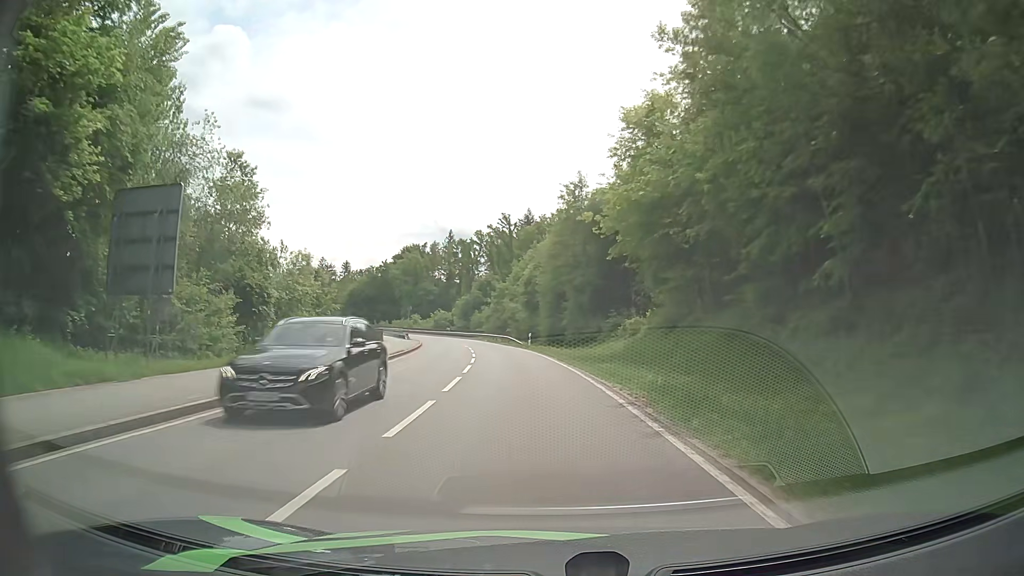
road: secondary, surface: asphalt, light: Day
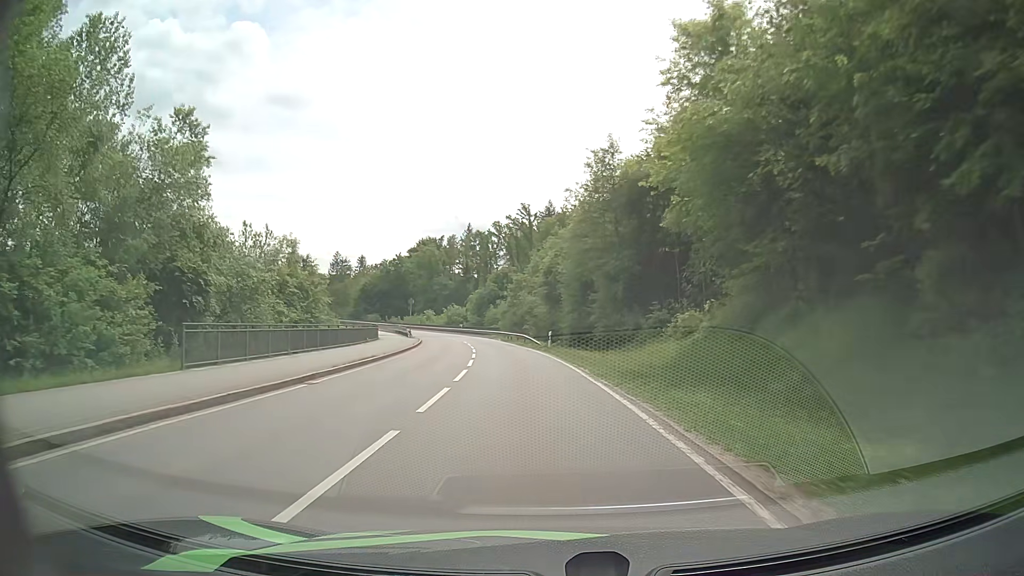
(-0.1, +9.8) m; -2°
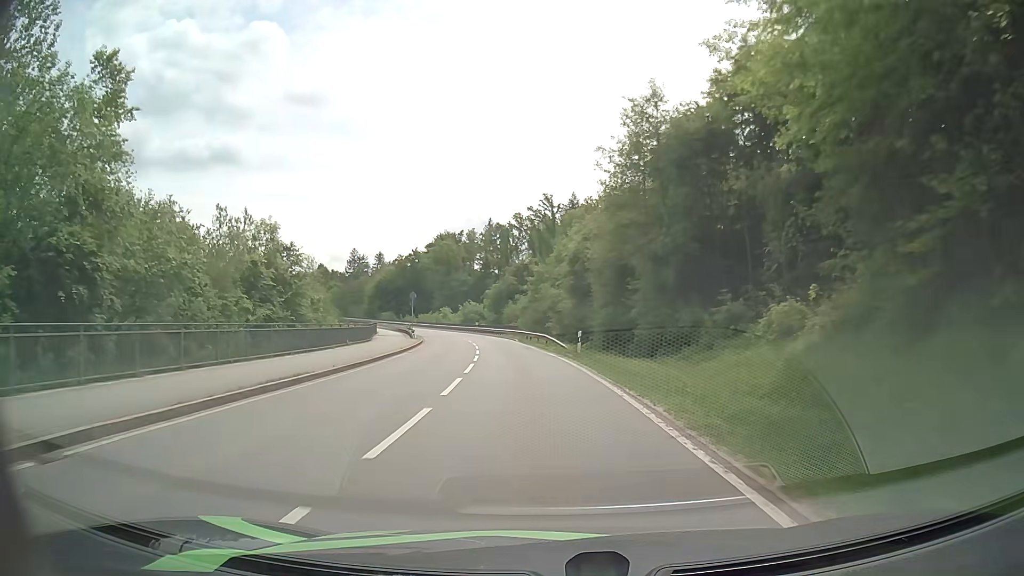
(-0.1, +9.9) m; -2°
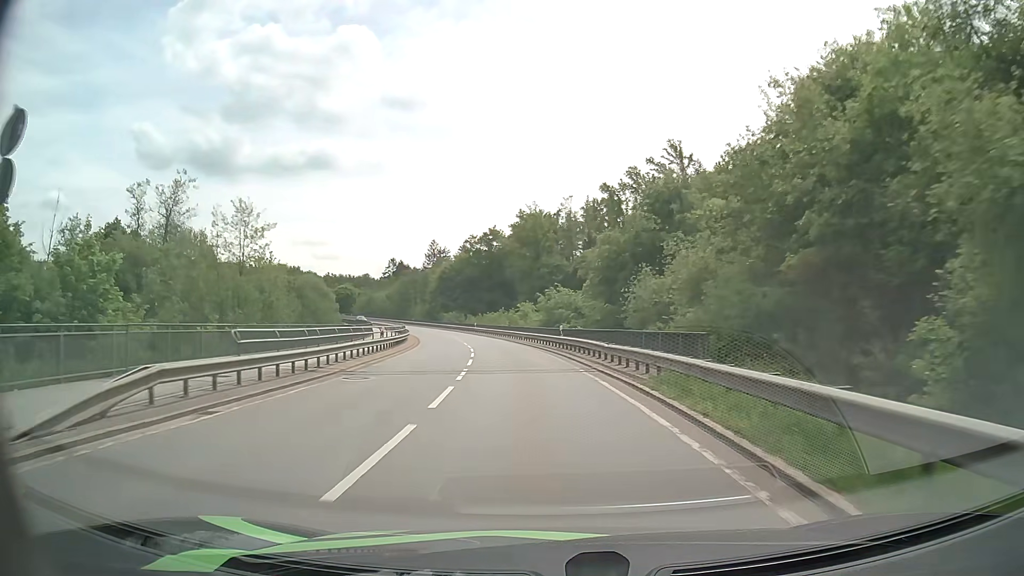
(-3.7, +49.9) m; -9°
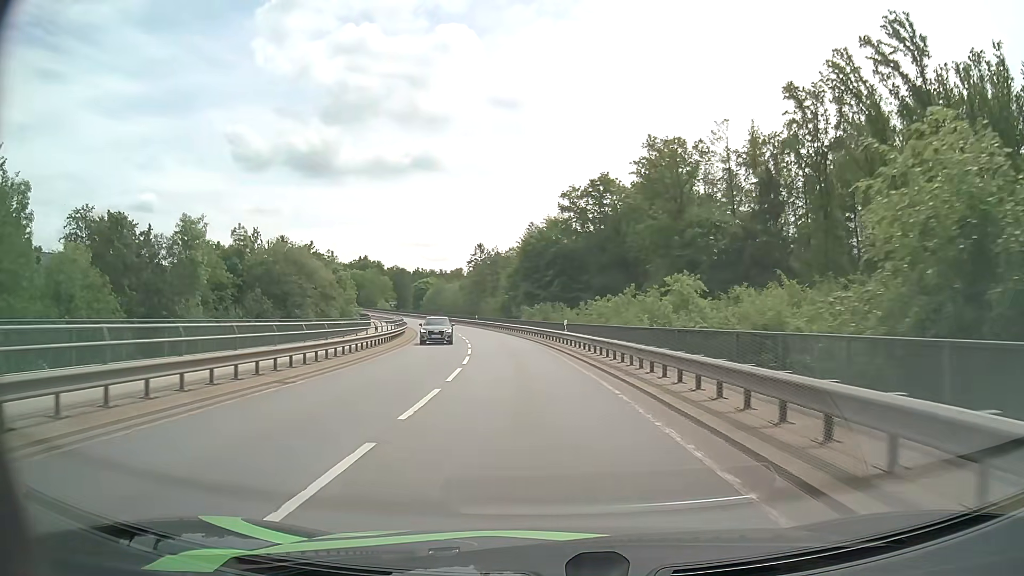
(-4.1, +50.0) m; -9°
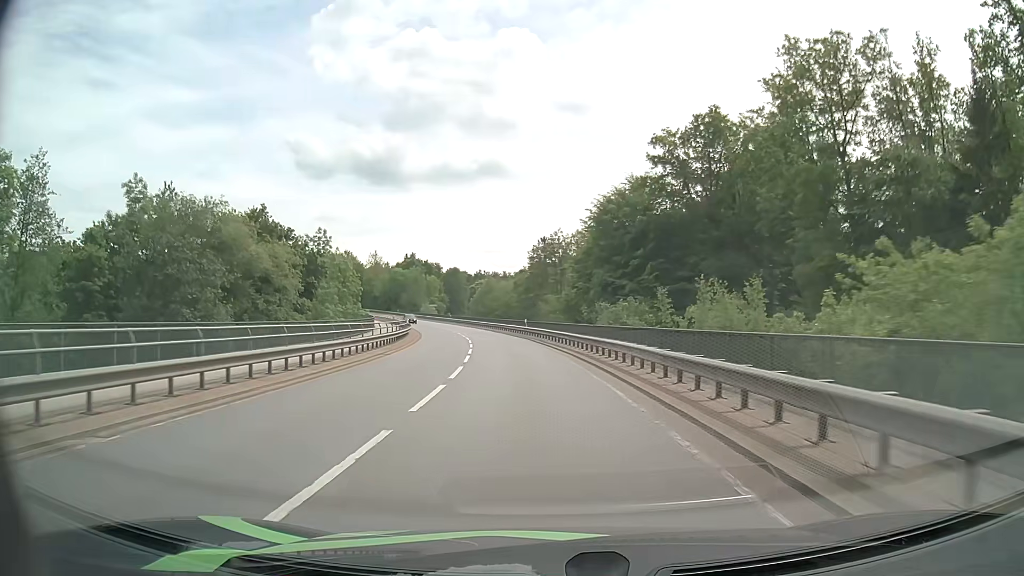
(-1.4, +29.1) m; -6°
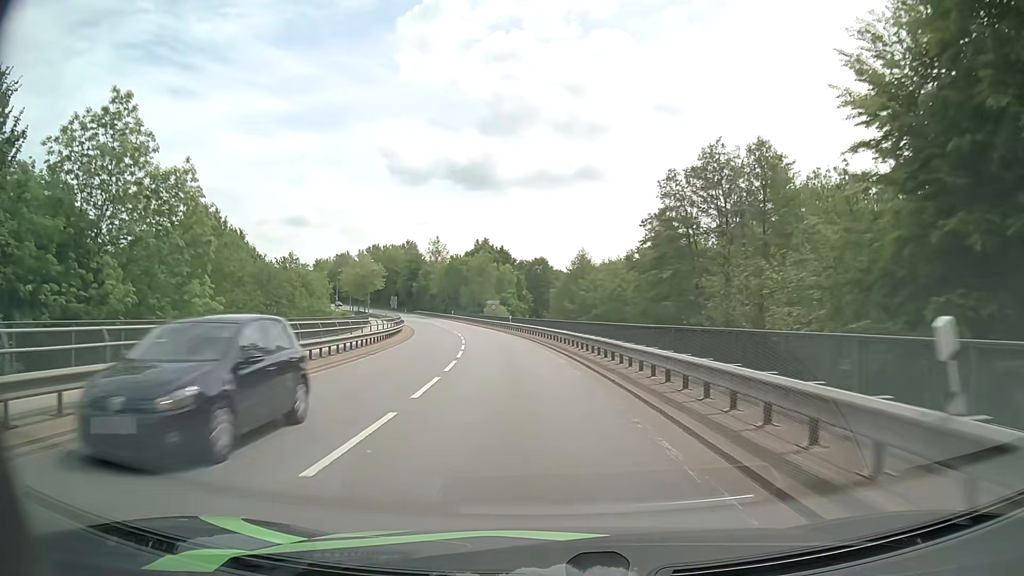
(-3.3, +46.7) m; -8°
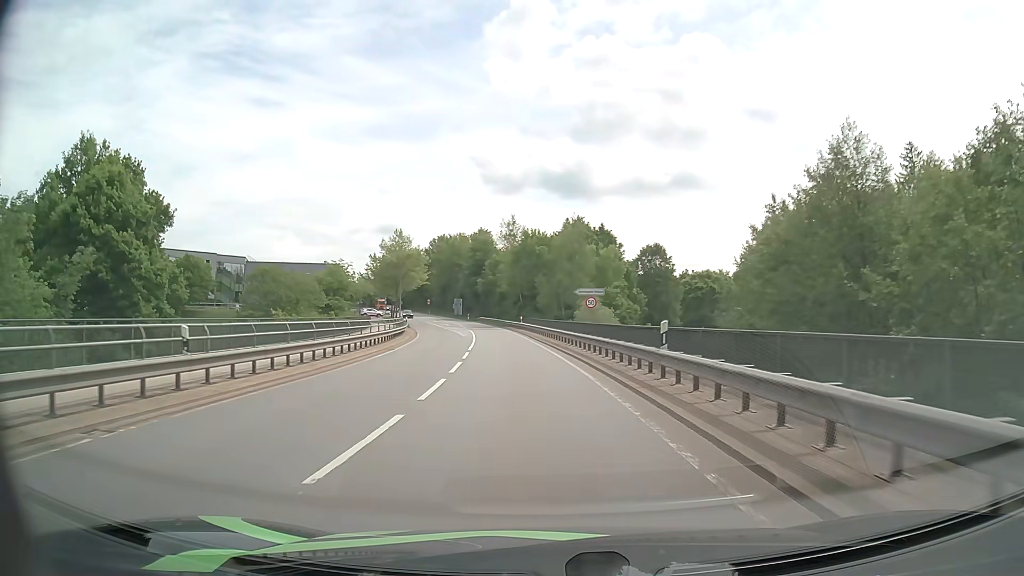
(-3.4, +42.4) m; -8°
